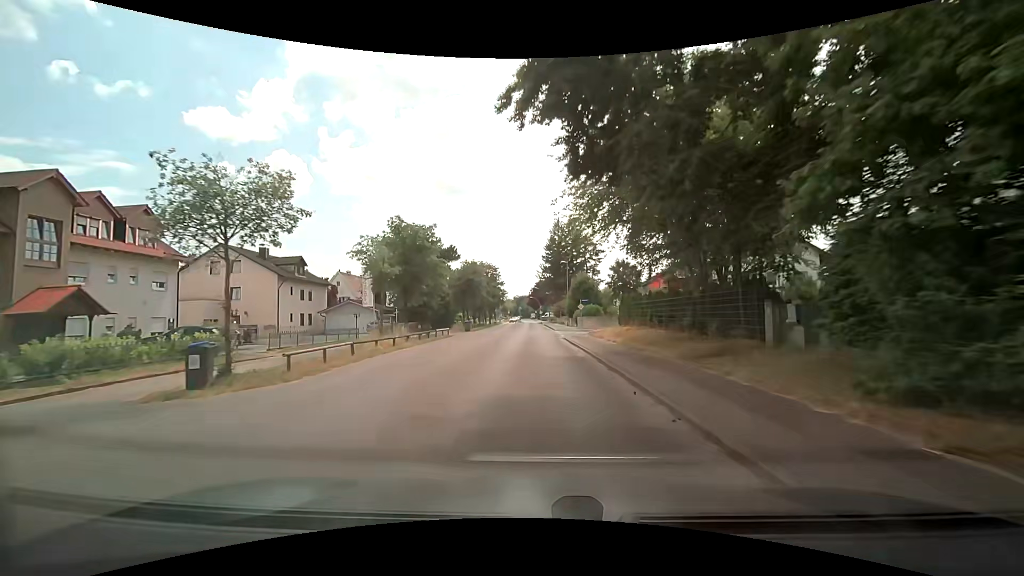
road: tertiary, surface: asphalt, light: Day
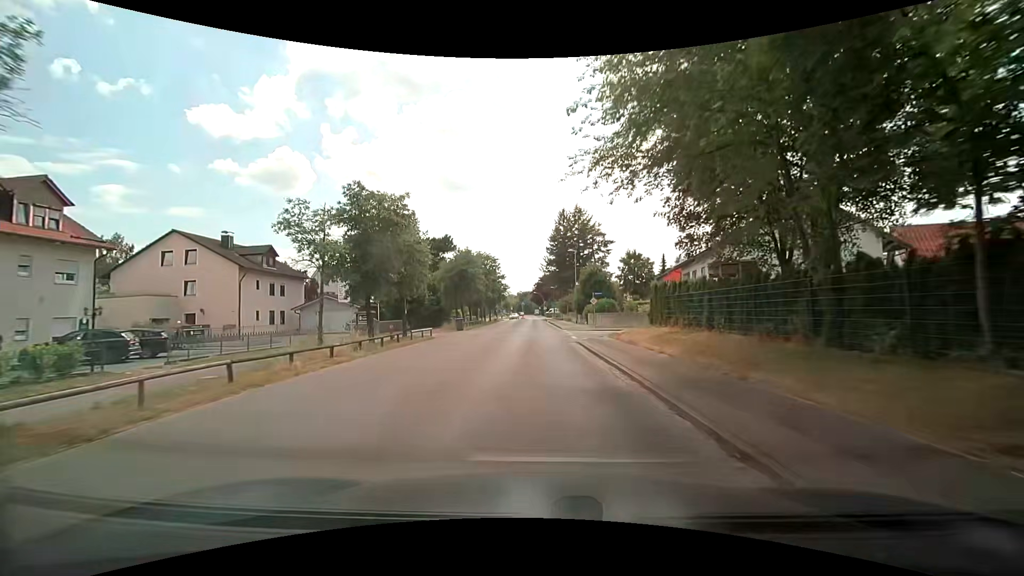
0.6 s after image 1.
(0.0, +7.4) m; 0°
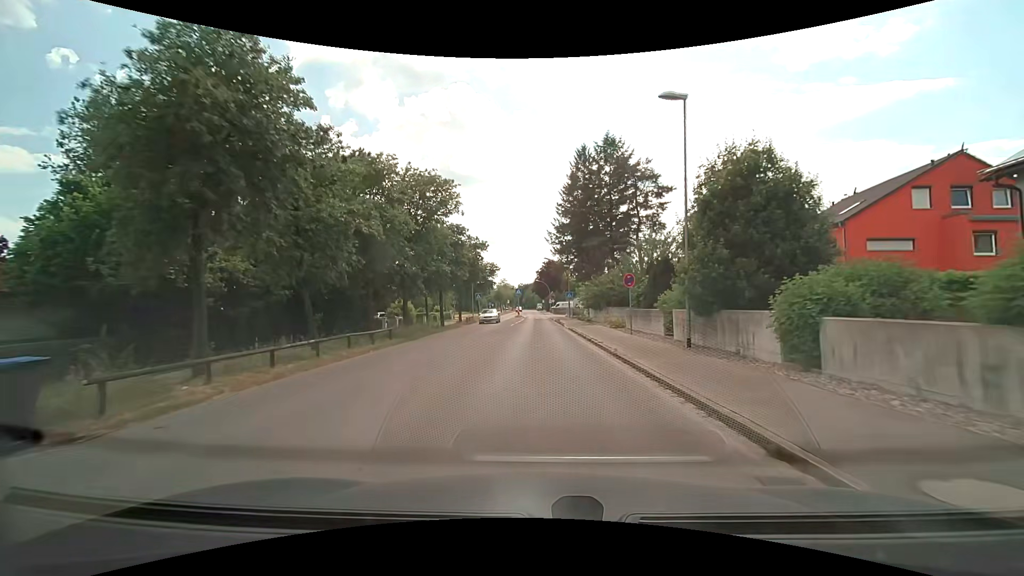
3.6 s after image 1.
(-0.3, +37.6) m; -1°
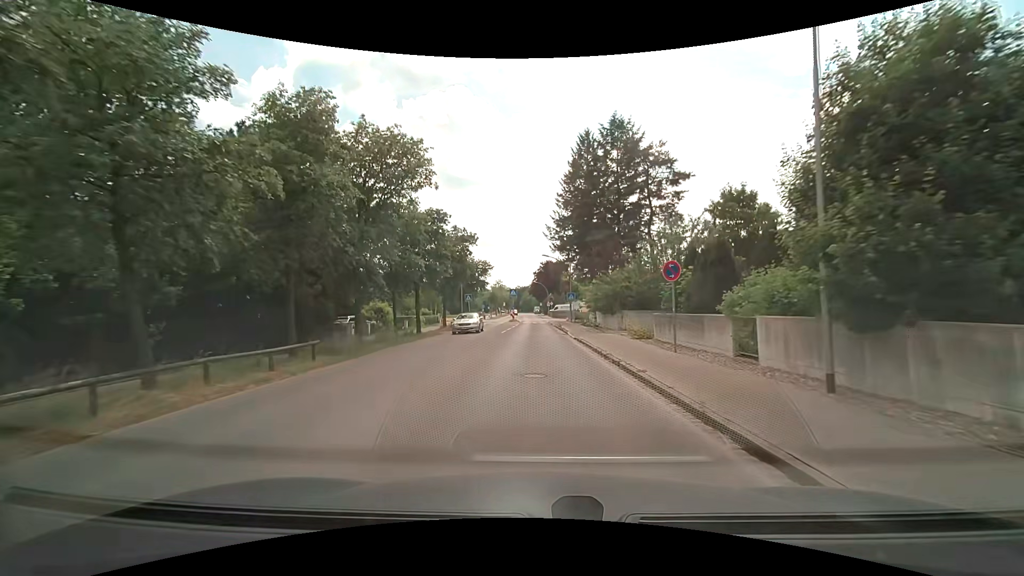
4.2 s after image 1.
(+0.1, +7.2) m; +1°
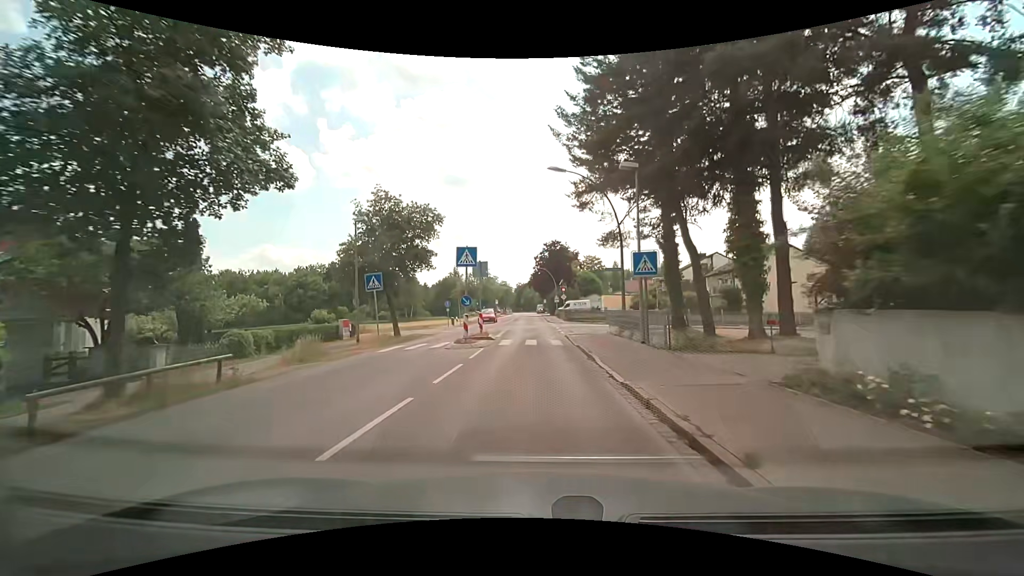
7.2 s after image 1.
(0.0, +34.1) m; 0°
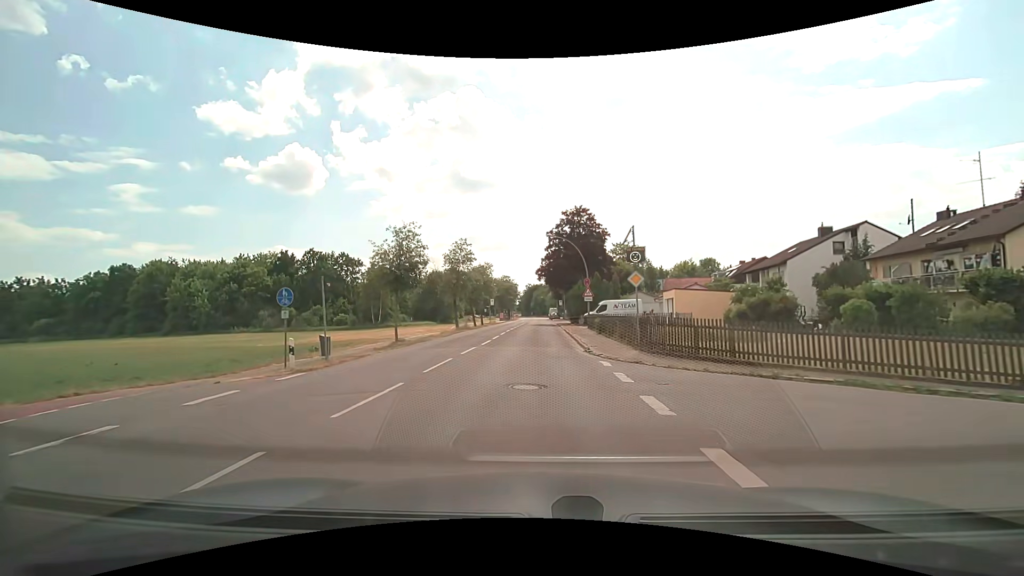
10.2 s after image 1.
(-0.4, +33.2) m; -2°
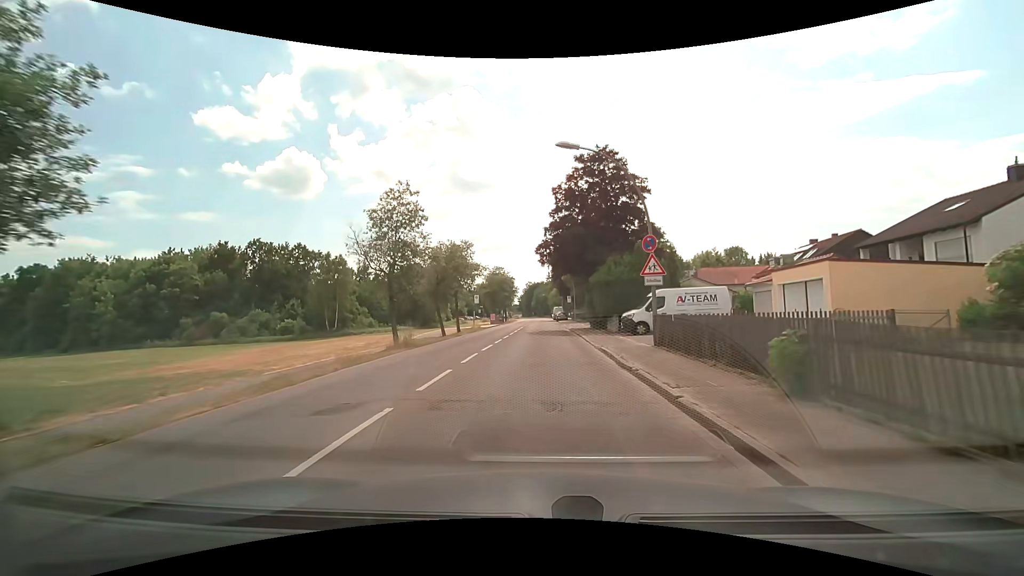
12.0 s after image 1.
(0.0, +21.0) m; 0°
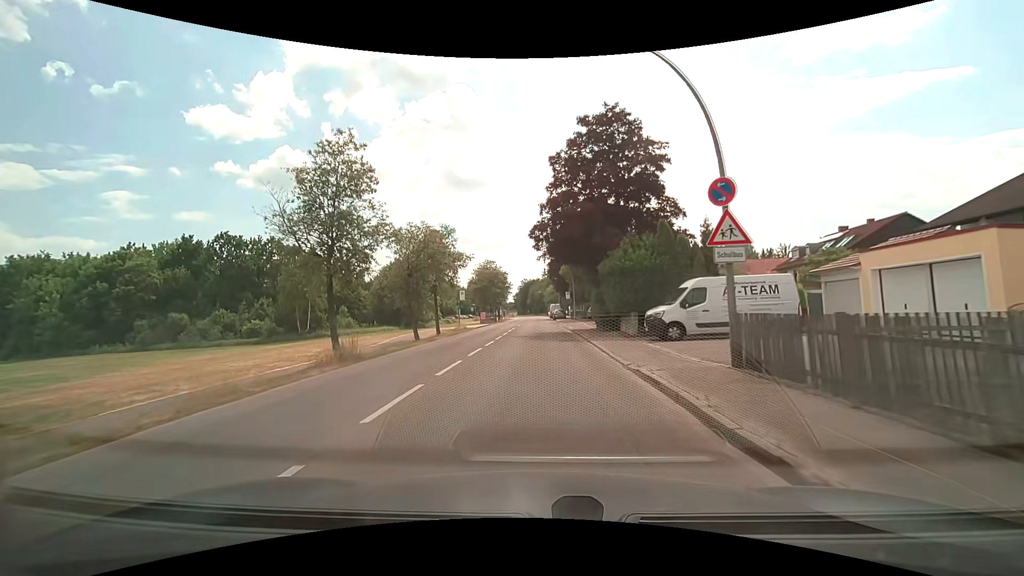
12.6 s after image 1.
(+0.1, +7.2) m; +1°
(0, +10) (0, +20) (0, +30) (0, +40) (0, +50) (0, +60) (0, +70) (0, +80) (0, +90) (0, +100) m
